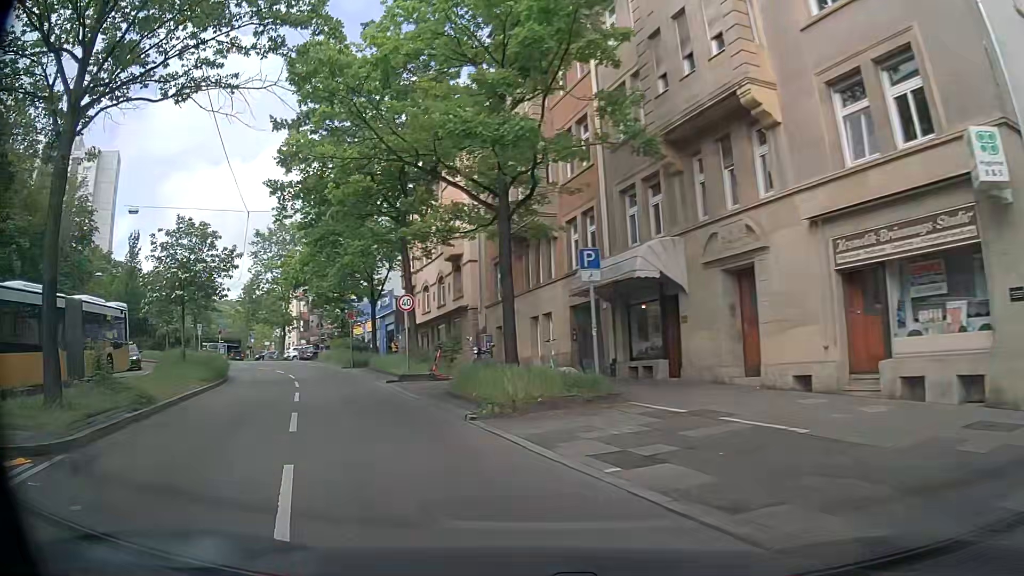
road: secondary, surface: asphalt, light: Day
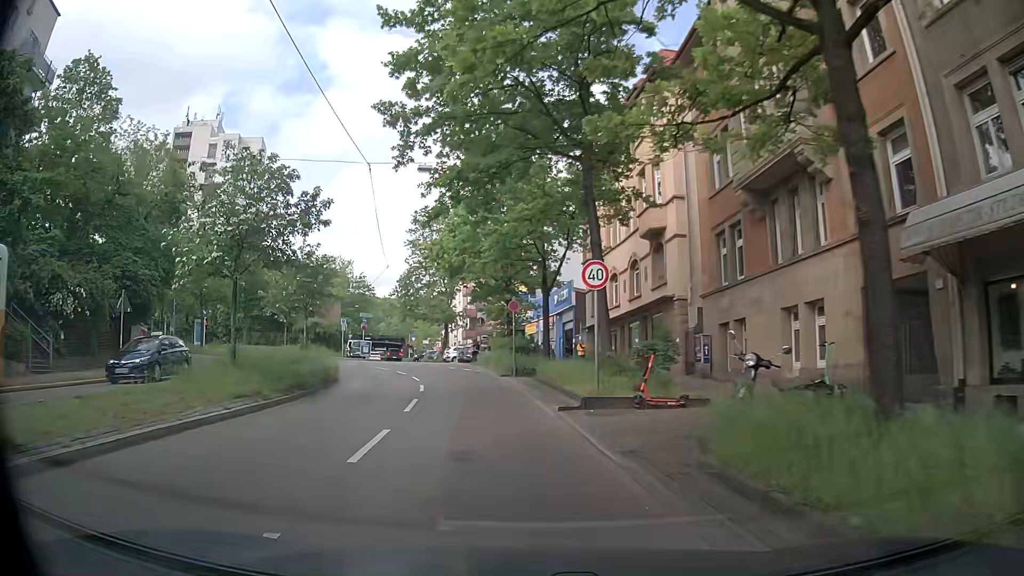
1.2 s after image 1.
(-1.4, +9.5) m; -15°
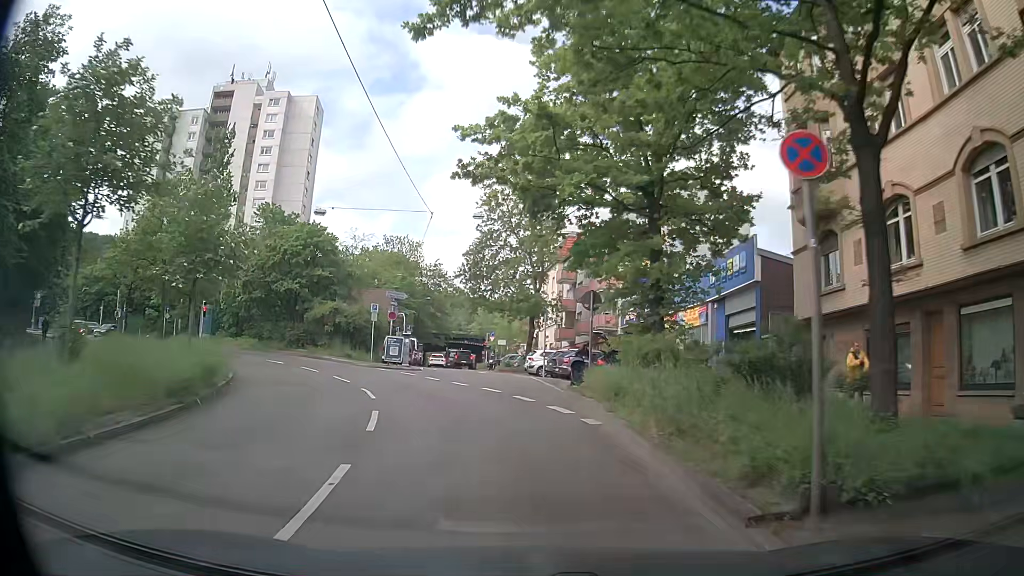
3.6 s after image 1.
(-1.6, +22.1) m; -7°
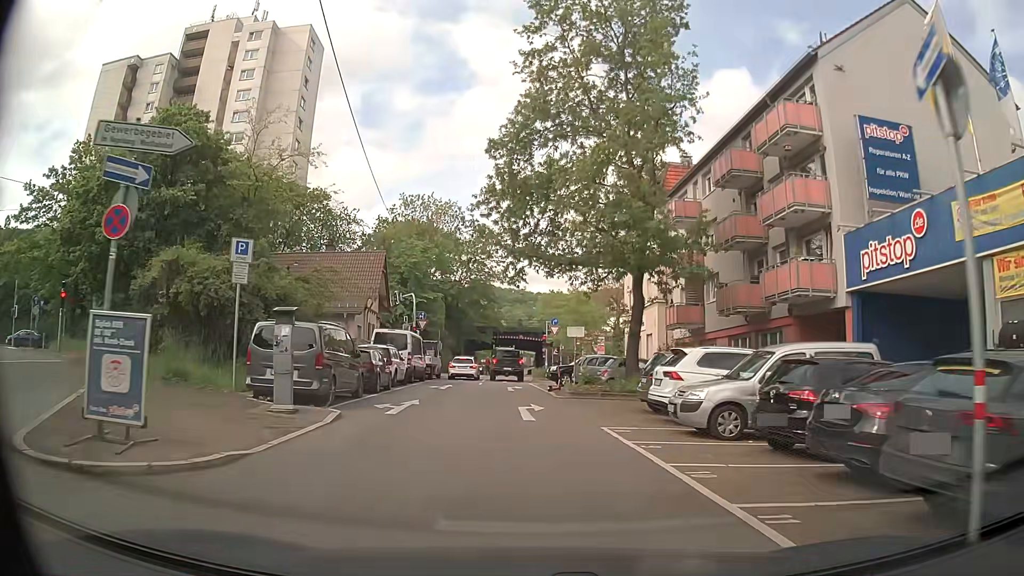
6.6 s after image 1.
(-1.4, +27.3) m; -5°
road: residential
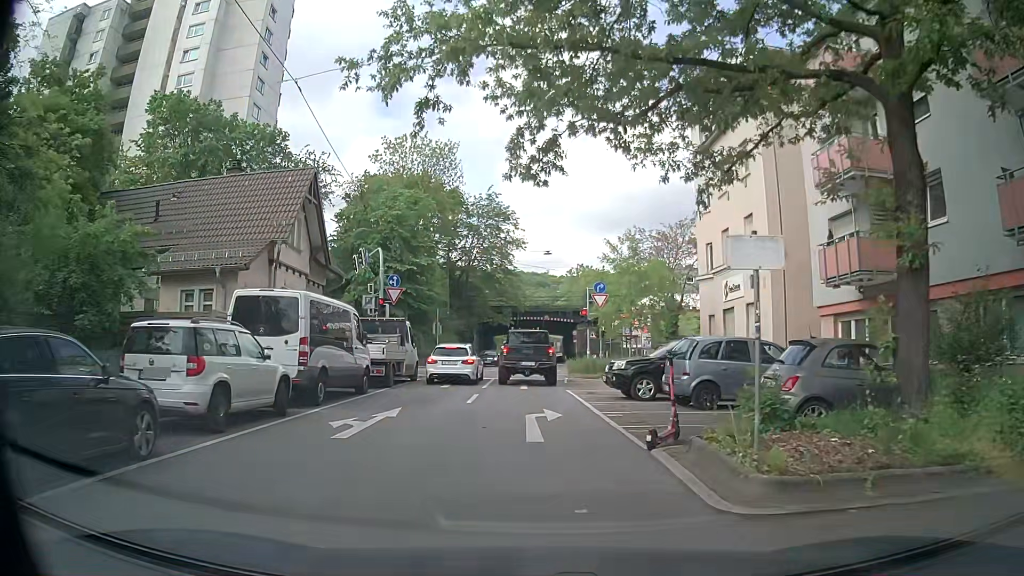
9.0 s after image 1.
(-0.4, +16.9) m; -2°
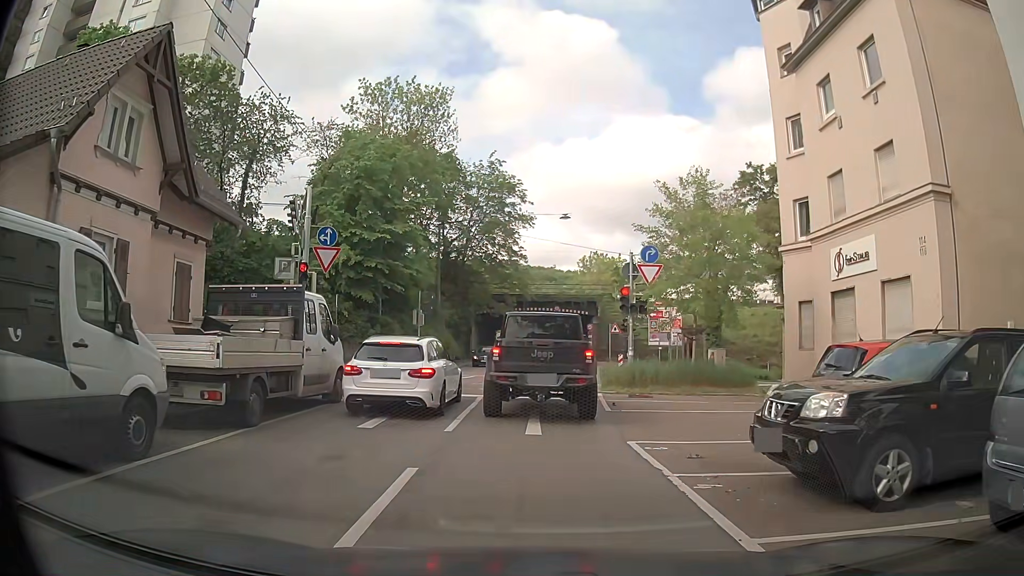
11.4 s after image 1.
(-0.3, +11.1) m; -1°
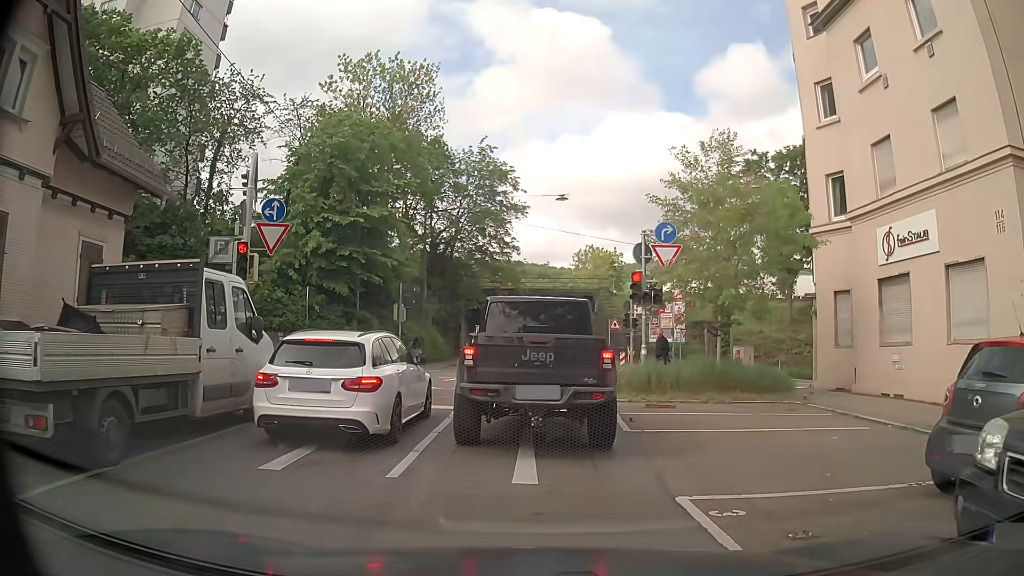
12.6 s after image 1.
(0.0, +3.6) m; -1°
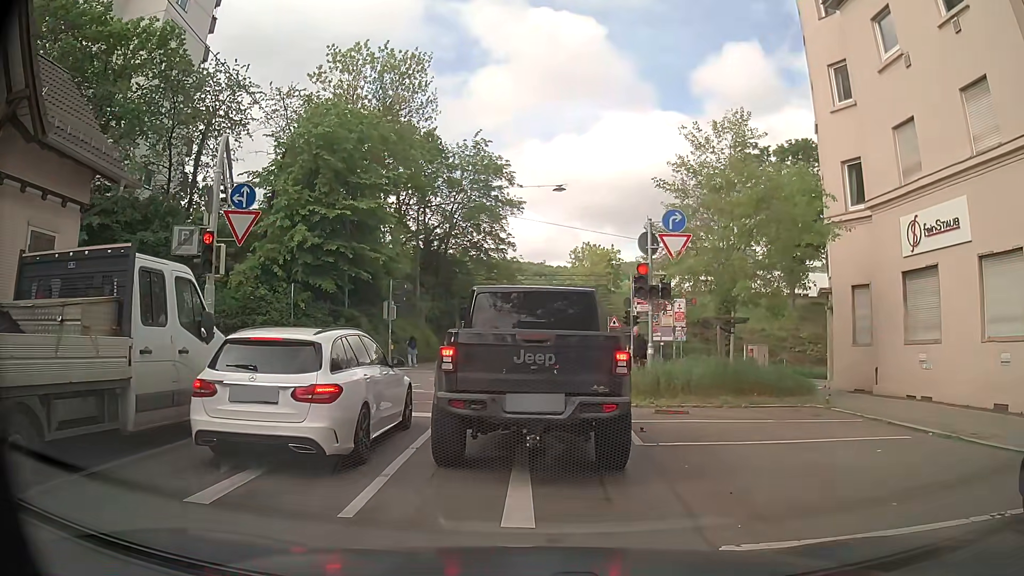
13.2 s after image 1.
(+0.1, +1.5) m; 0°
